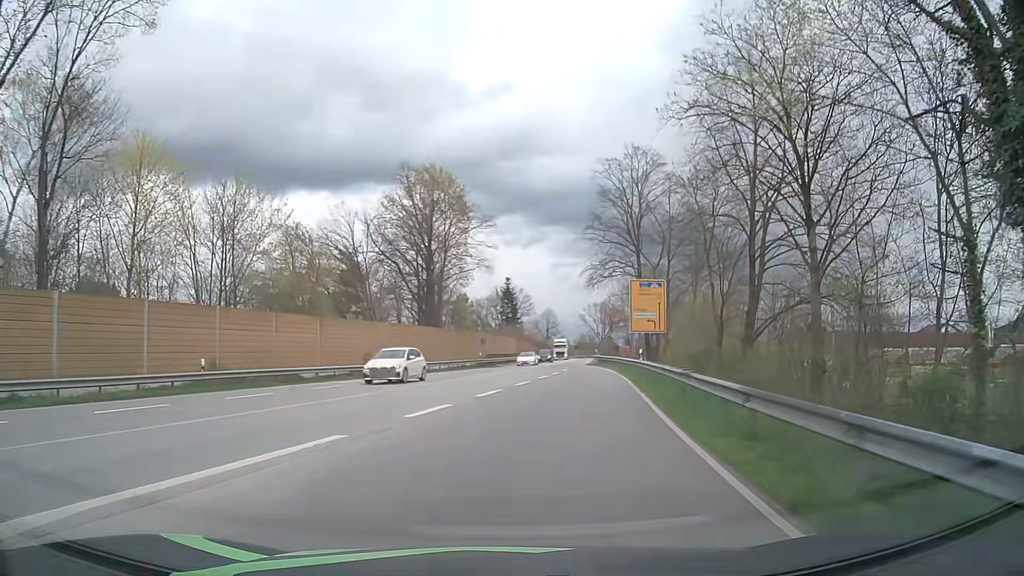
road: primary_link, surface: asphalt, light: Day
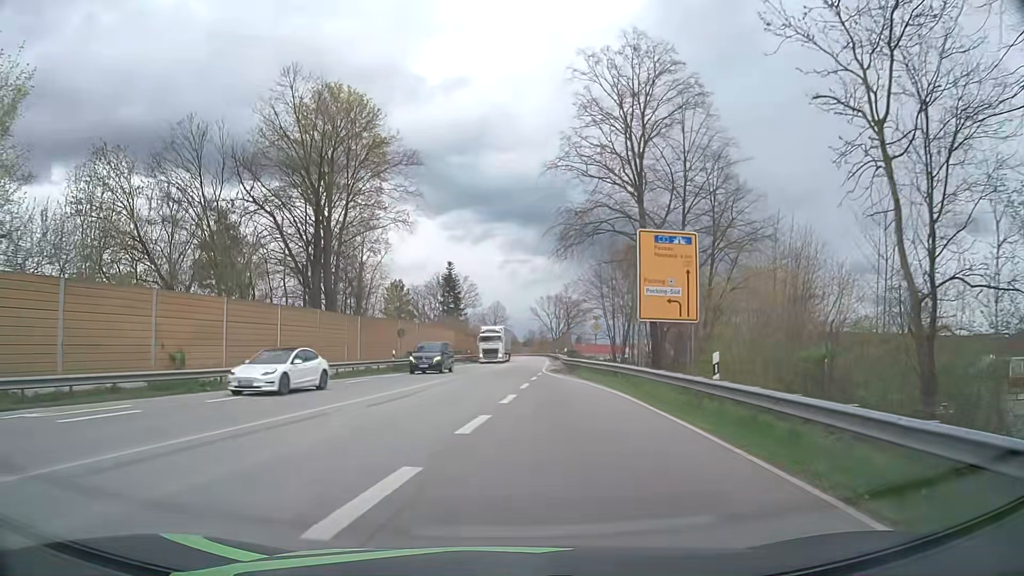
(+1.3, +20.2) m; +5°
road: primary
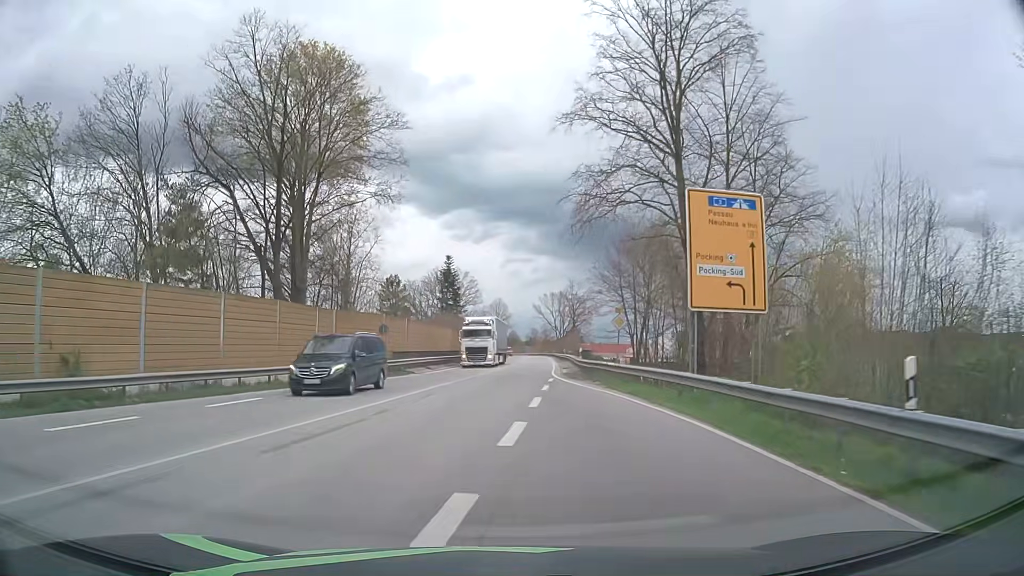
(-0.1, +7.3) m; 0°
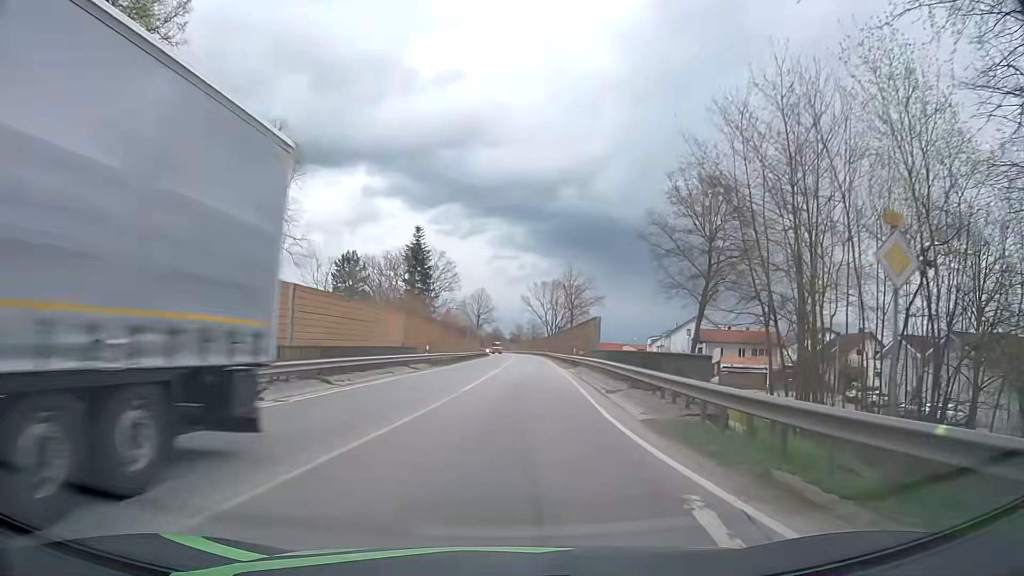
(0.0, +24.4) m; +1°
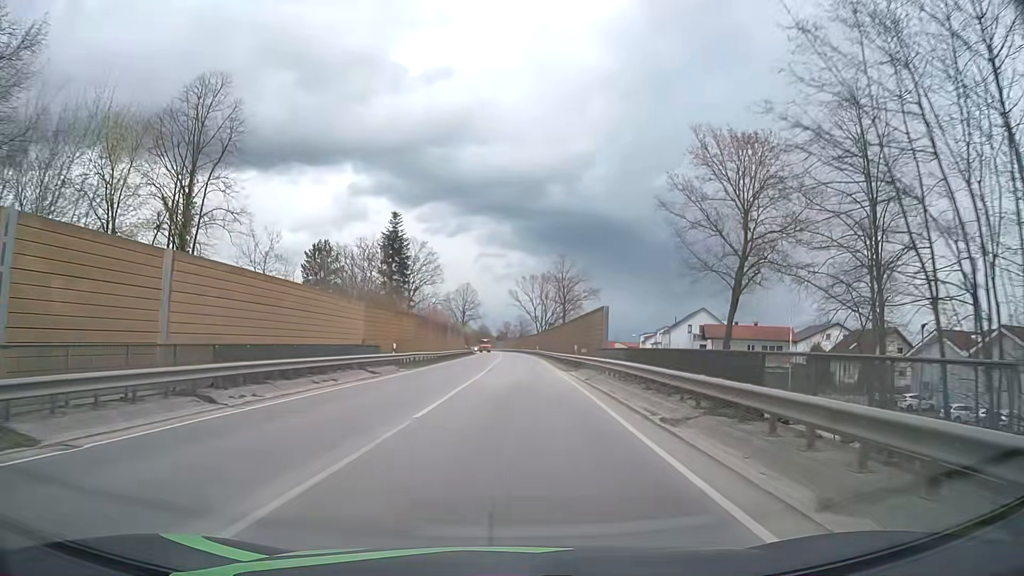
(+0.1, +8.9) m; +2°
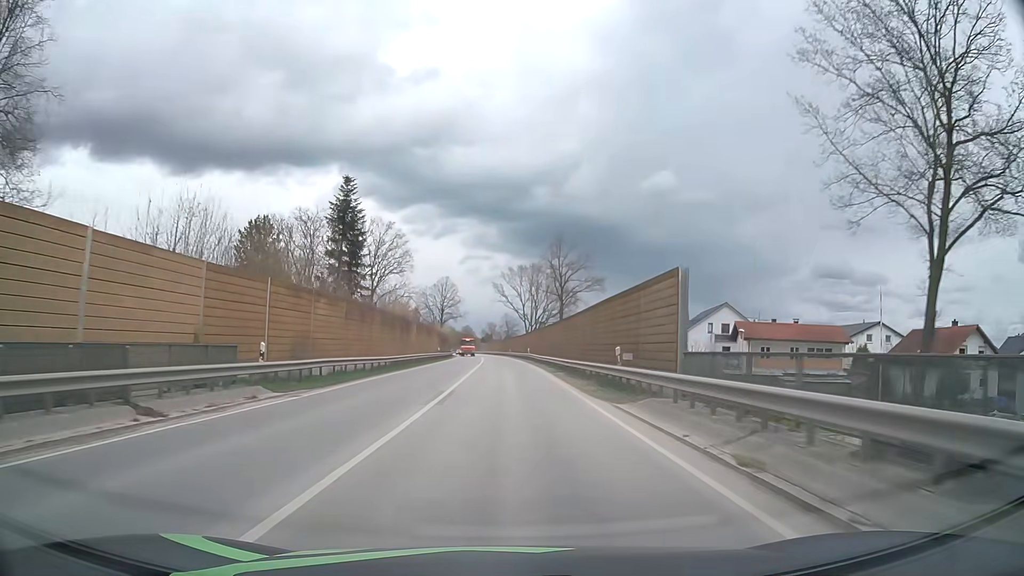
(+0.2, +19.0) m; +1°
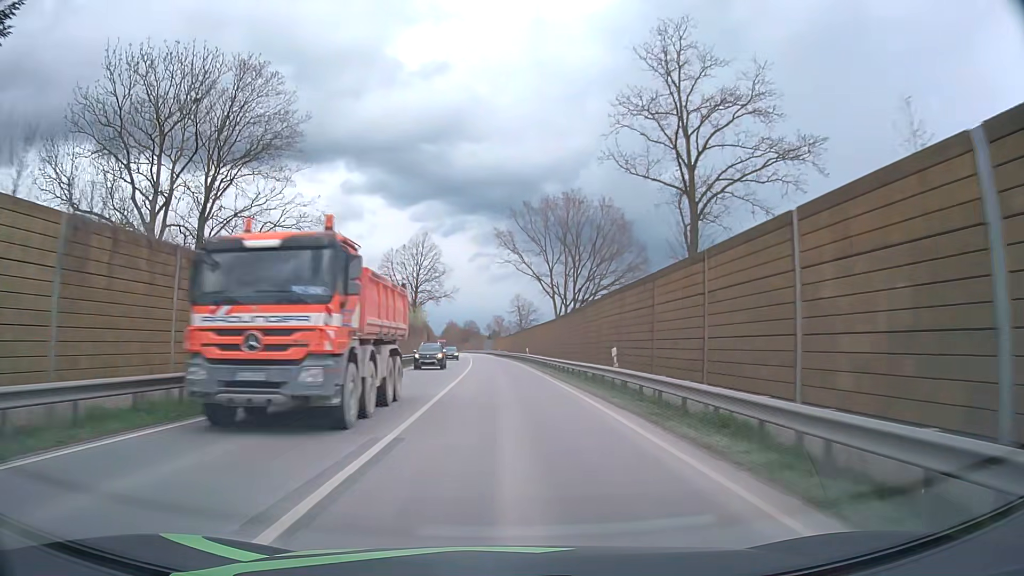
(-0.2, +53.4) m; -1°
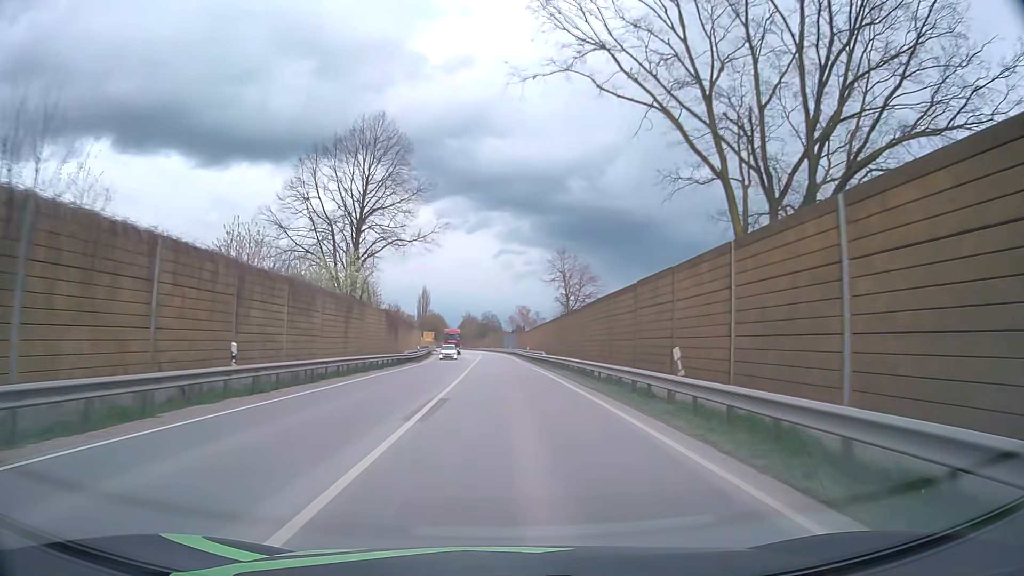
(-0.9, +46.7) m; -2°
(0, +10) (0, +20) (0, +30) (0, +40) (-1, +50) (-1, +60) (-1, +70) (-1, +80) (-2, +90) (-2, +100) m
